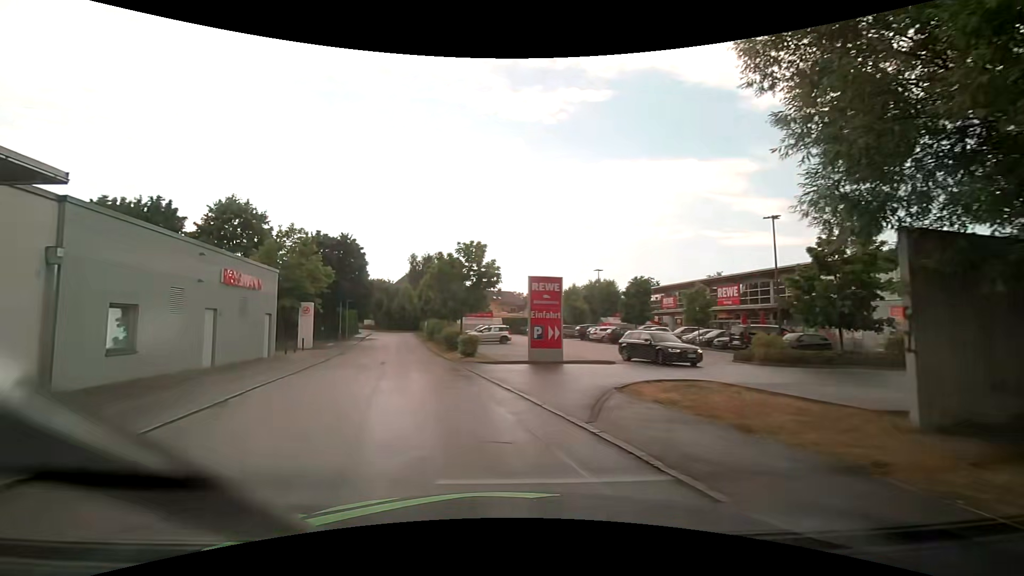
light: Day
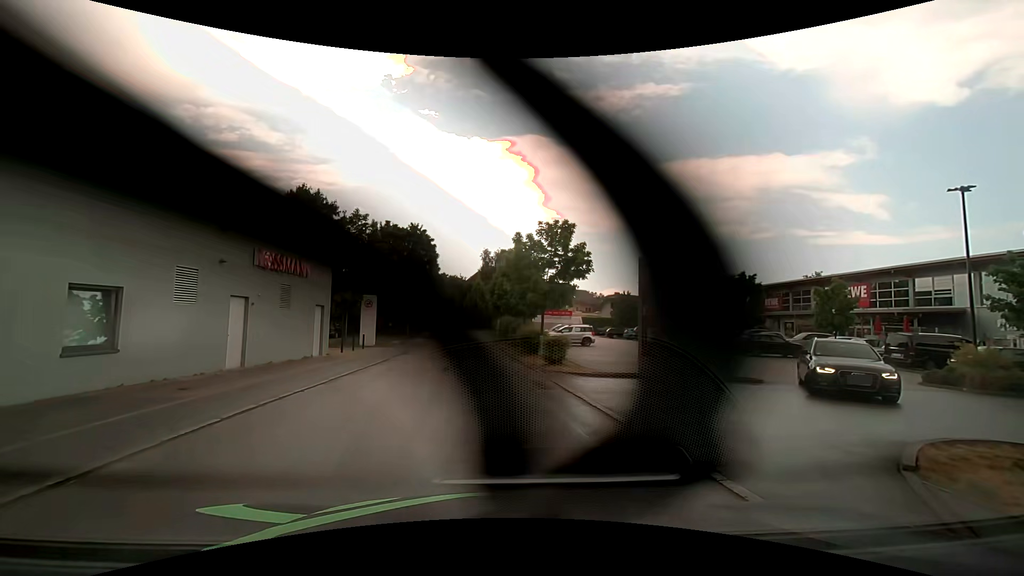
(-0.7, +5.3) m; -9°
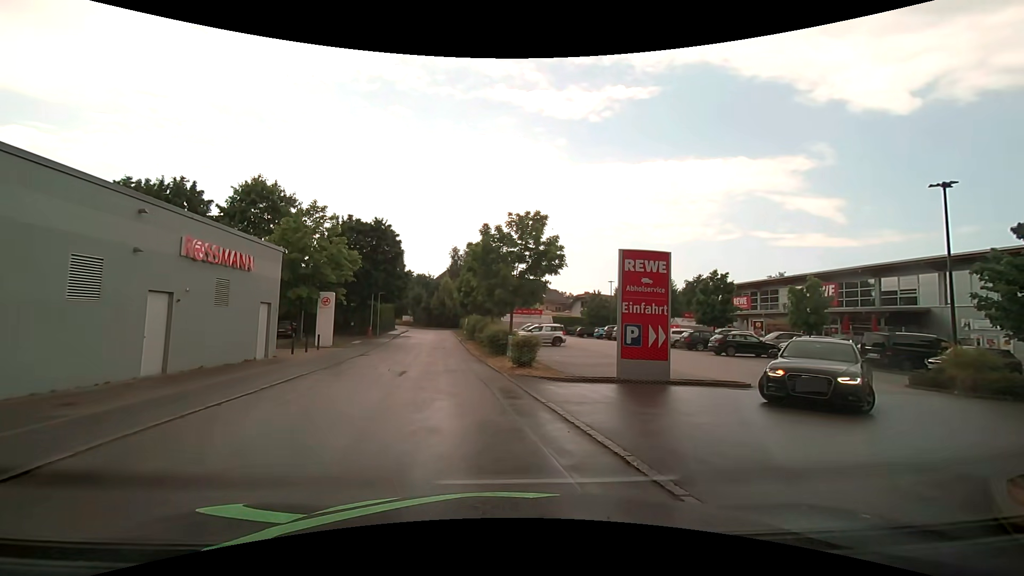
(0.0, +1.7) m; +2°
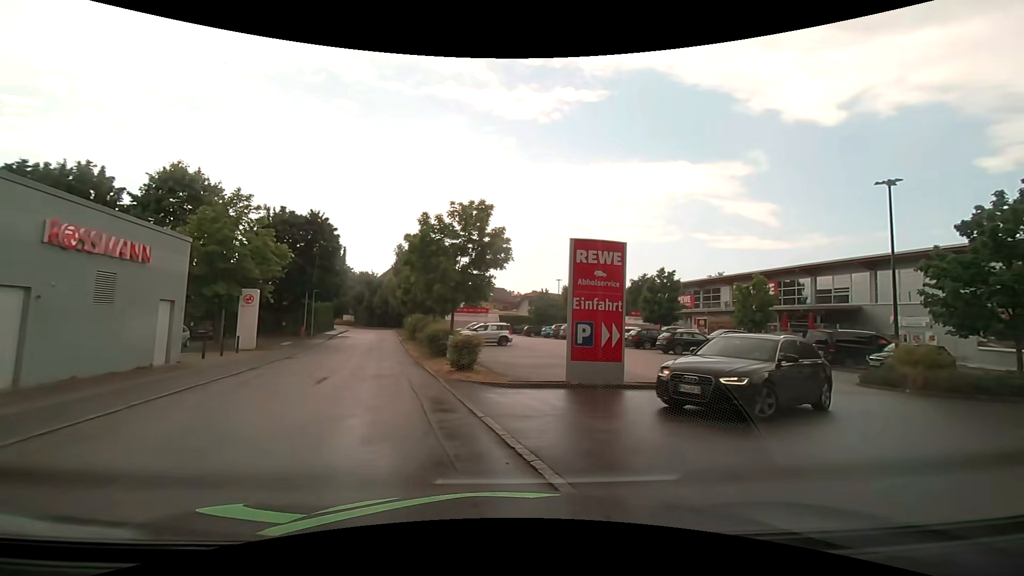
(+0.1, +1.6) m; +5°
